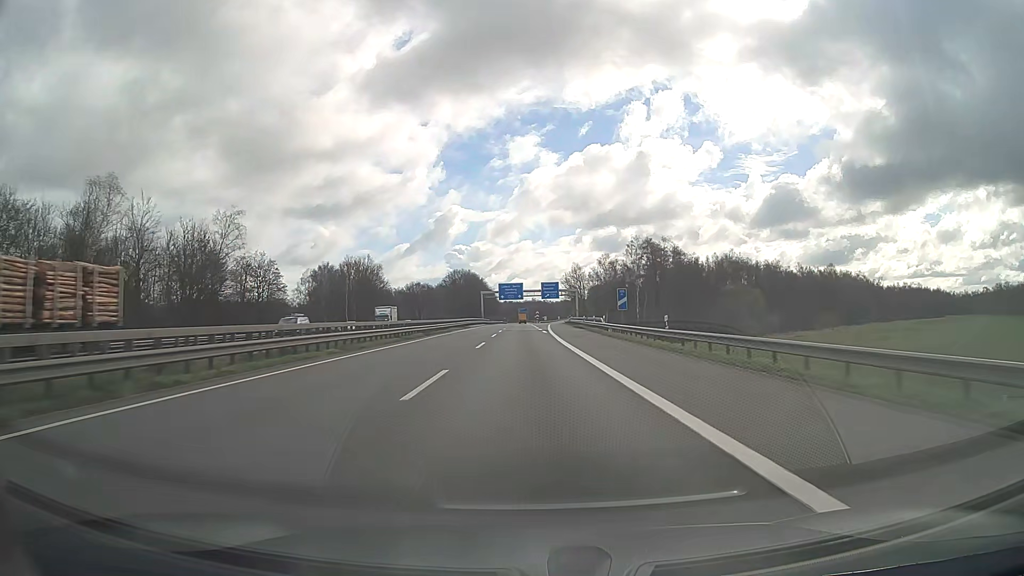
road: motorway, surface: asphalt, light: Day
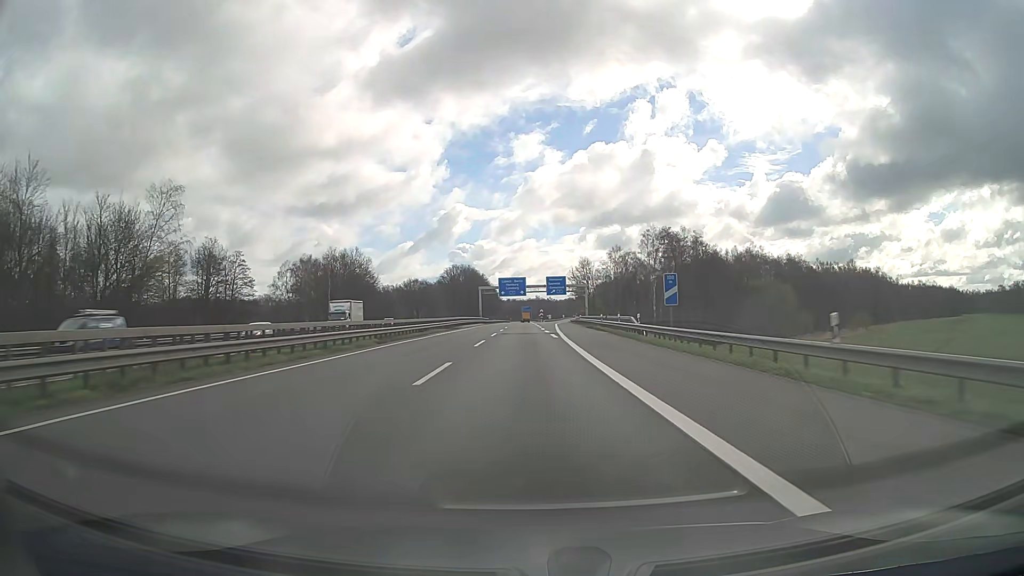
(-0.1, +16.0) m; 0°
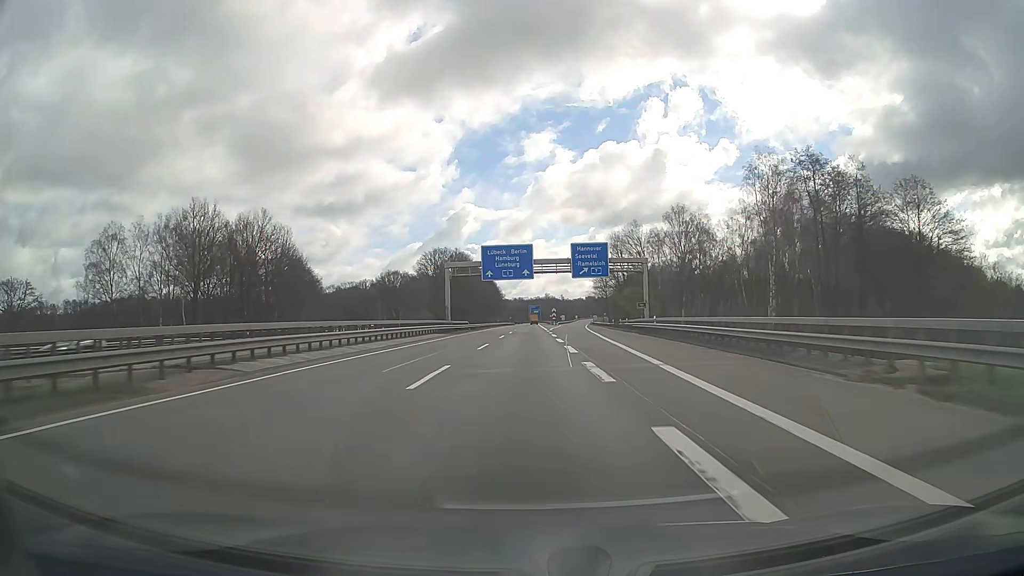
(-0.4, +62.5) m; -1°
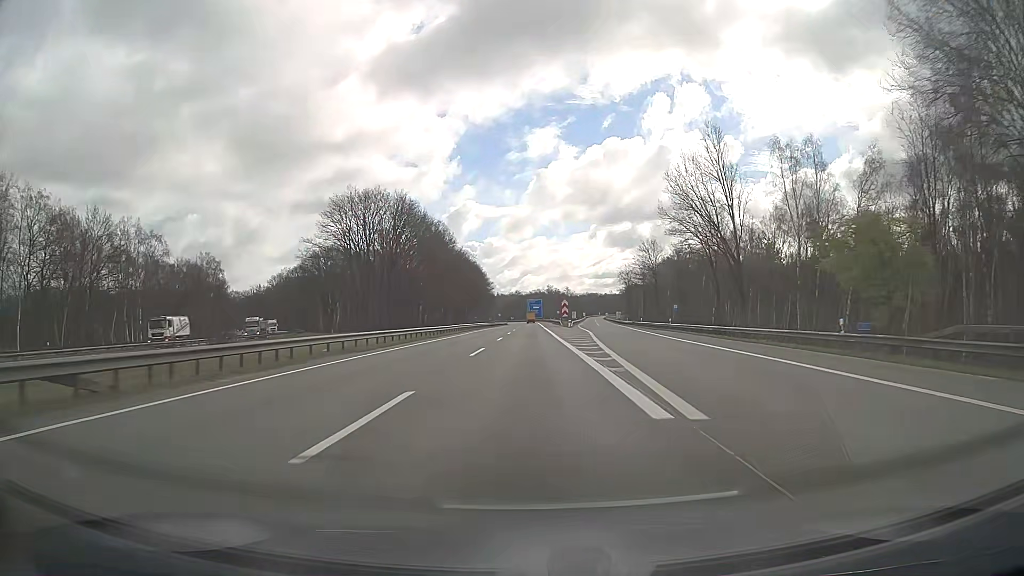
(0.0, +77.4) m; 0°
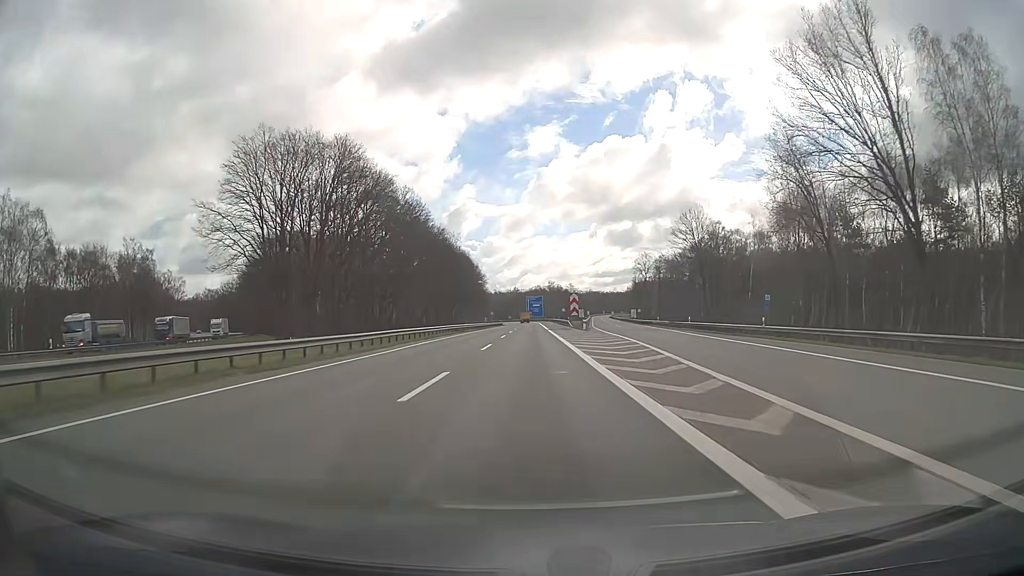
(+0.1, +31.2) m; 0°
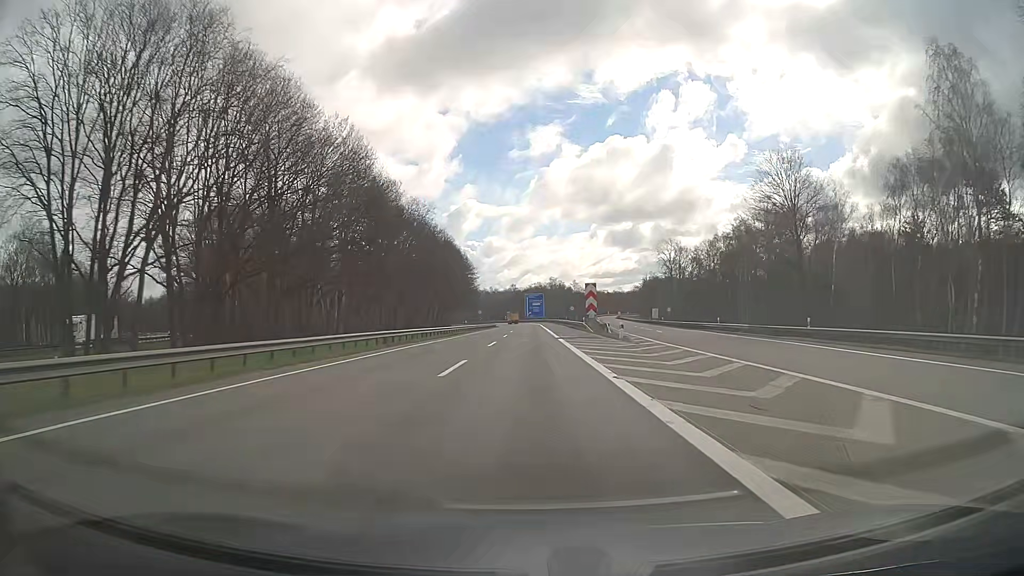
(0.0, +31.4) m; 0°
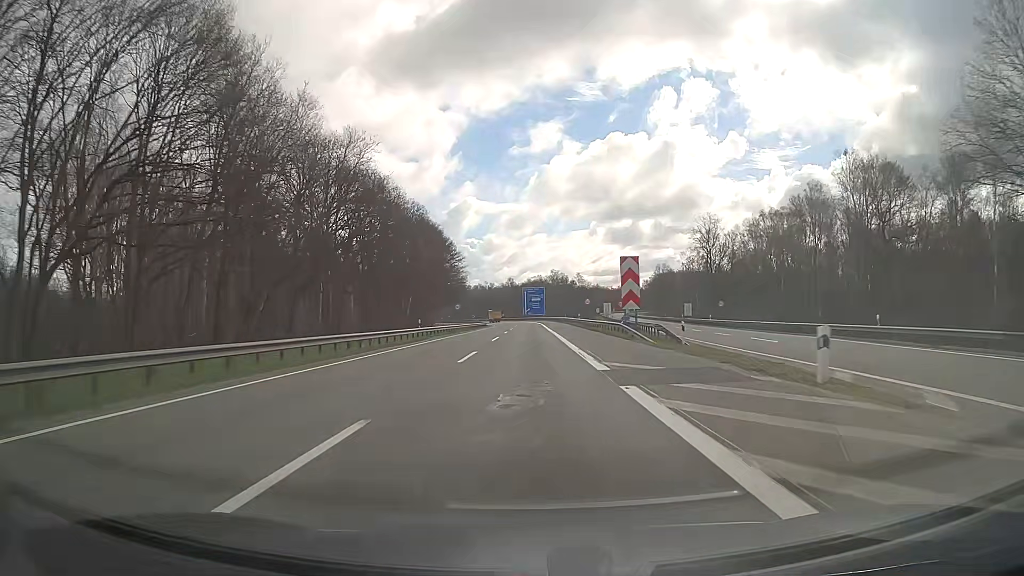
(0.0, +31.2) m; 0°
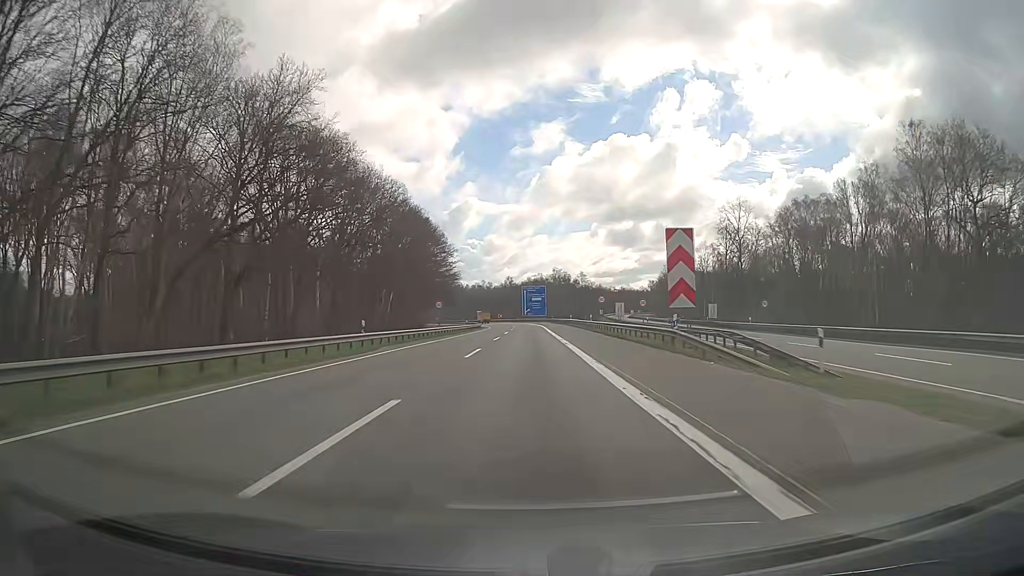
(0.0, +15.6) m; 0°
